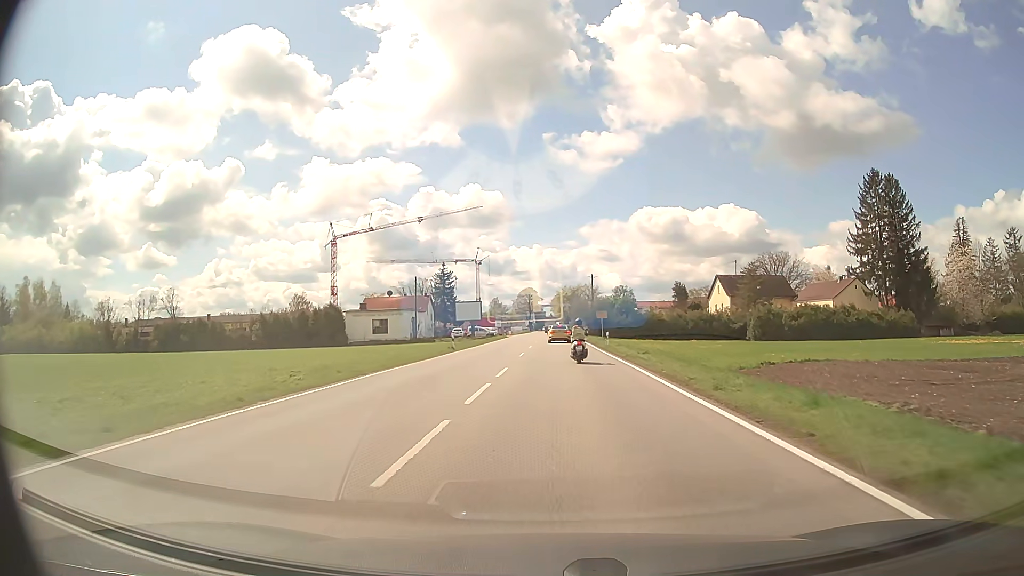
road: secondary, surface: asphalt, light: Day
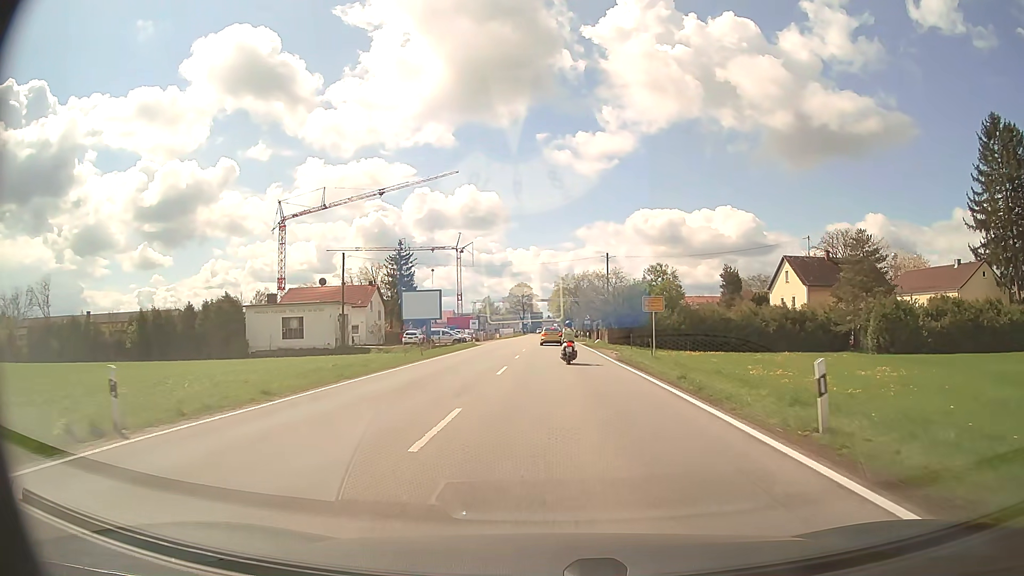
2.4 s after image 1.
(+0.2, +34.0) m; 0°
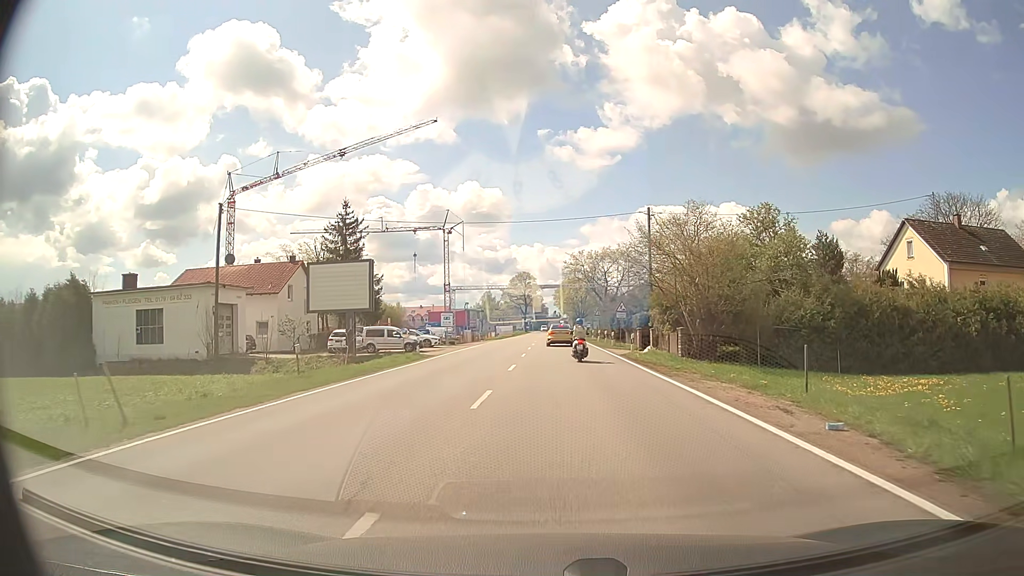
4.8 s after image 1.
(-0.2, +27.1) m; -1°
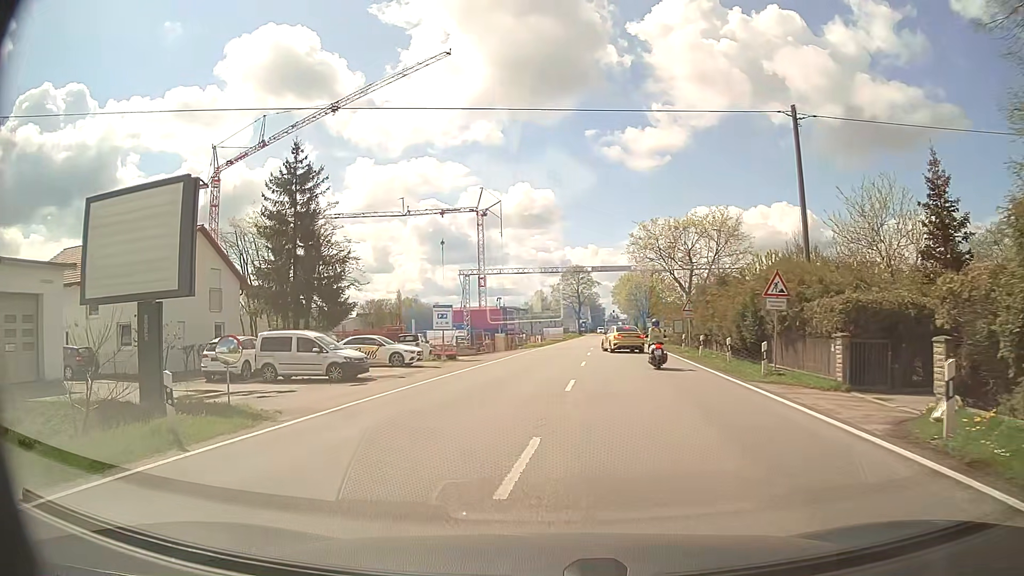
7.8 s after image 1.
(-0.2, +23.0) m; -5°
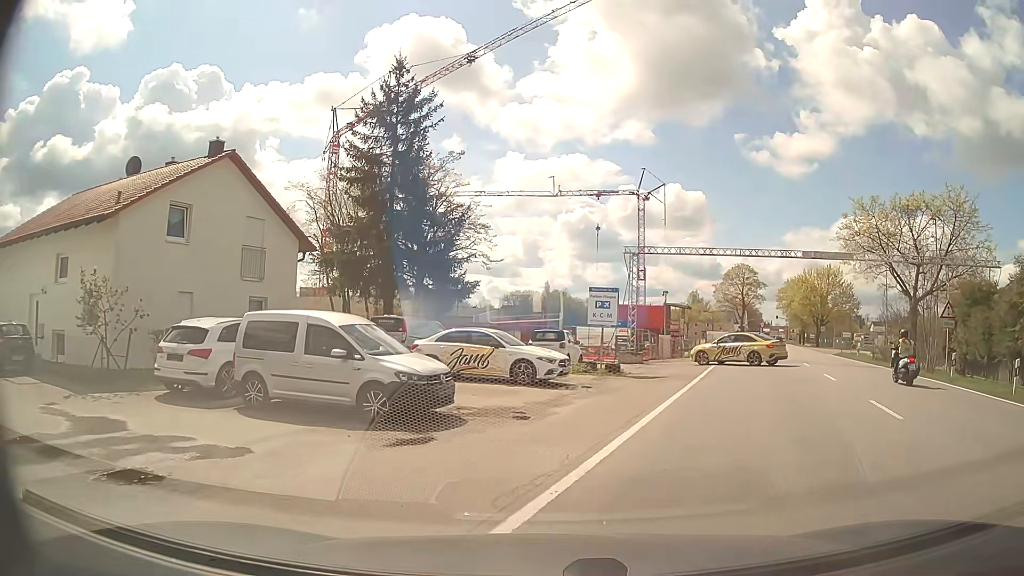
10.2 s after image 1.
(-1.9, +12.4) m; -12°
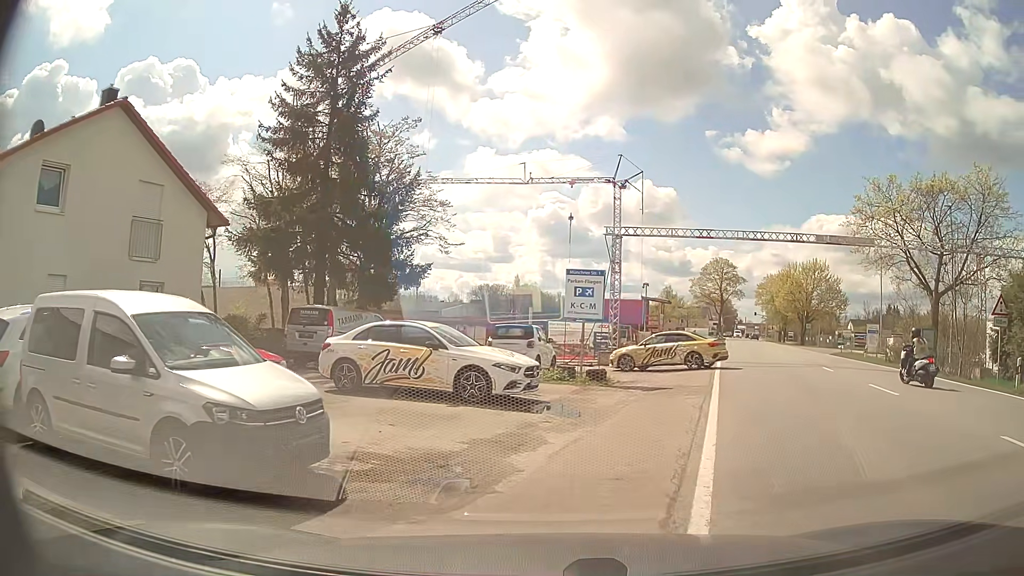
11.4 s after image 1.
(0.0, +5.5) m; +1°
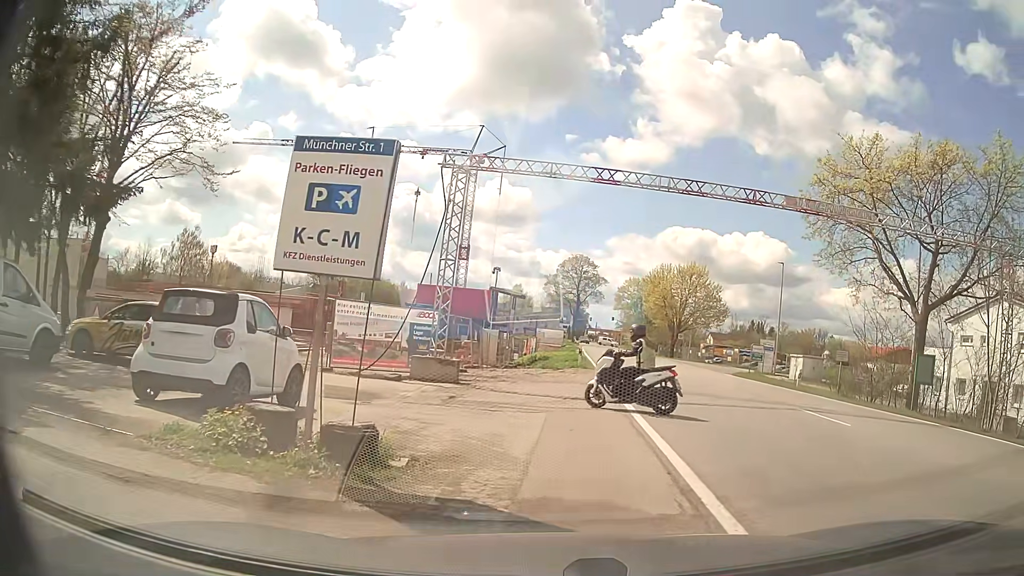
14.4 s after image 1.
(+1.3, +11.6) m; +14°
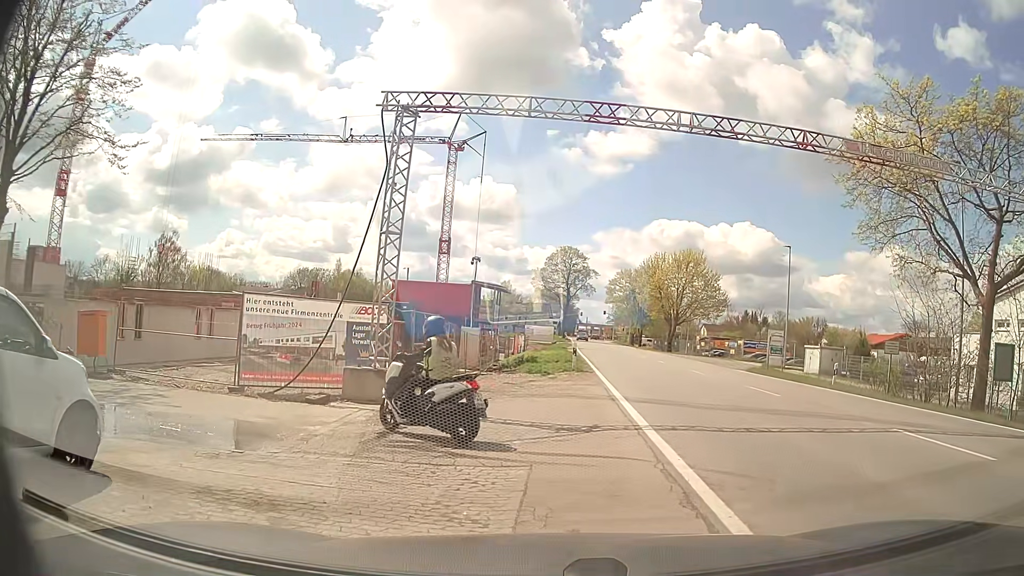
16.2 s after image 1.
(+0.1, +4.9) m; +1°
